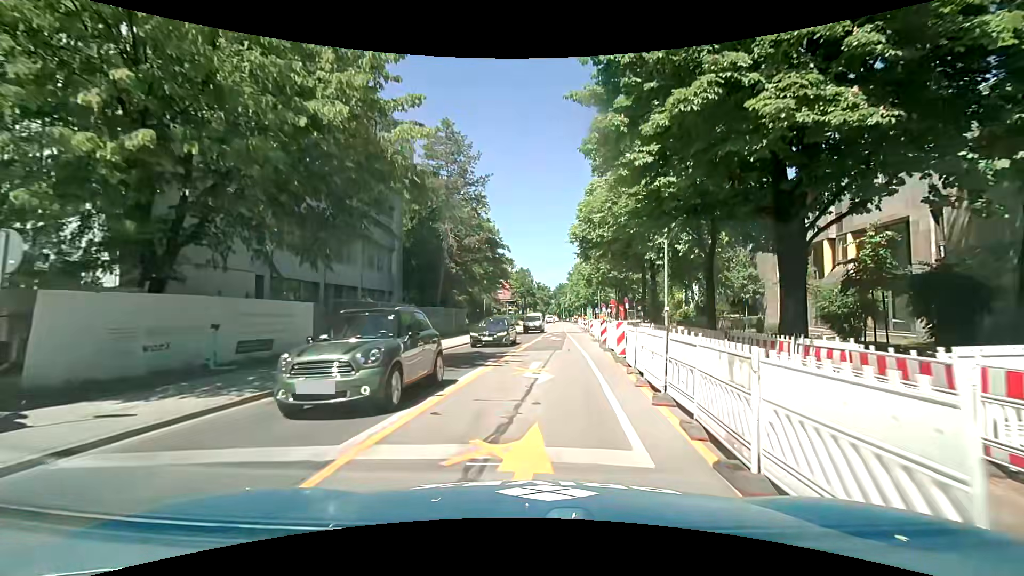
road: secondary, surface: asphalt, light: Day
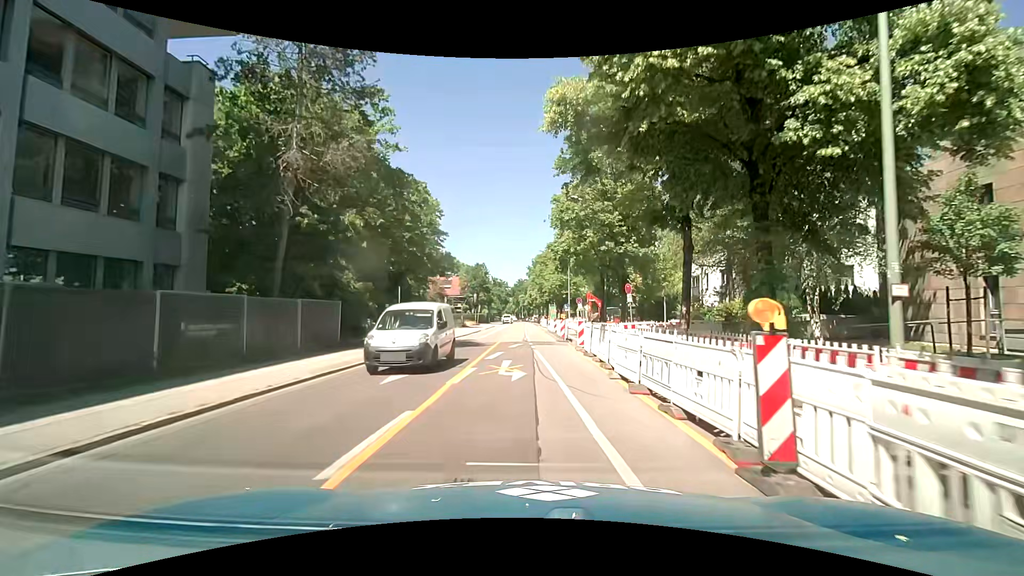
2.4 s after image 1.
(+0.9, +19.9) m; +5°
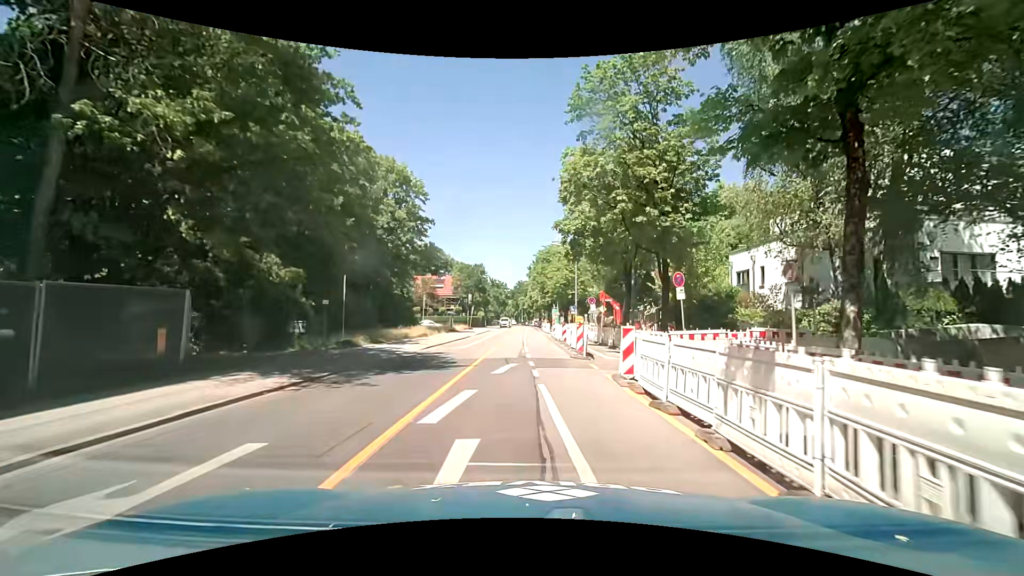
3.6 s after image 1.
(+0.1, +9.9) m; -1°
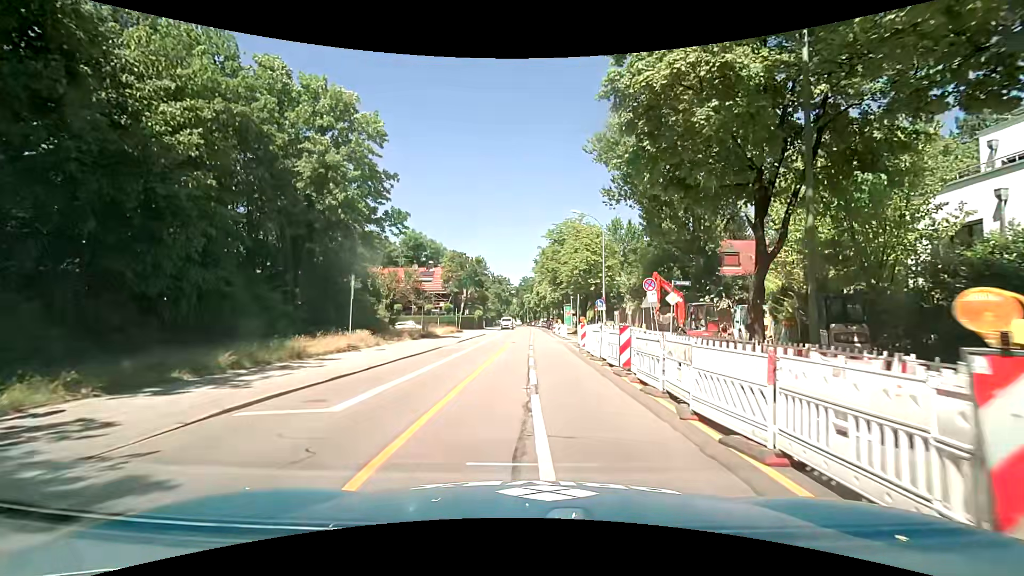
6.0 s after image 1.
(+0.2, +16.9) m; 0°
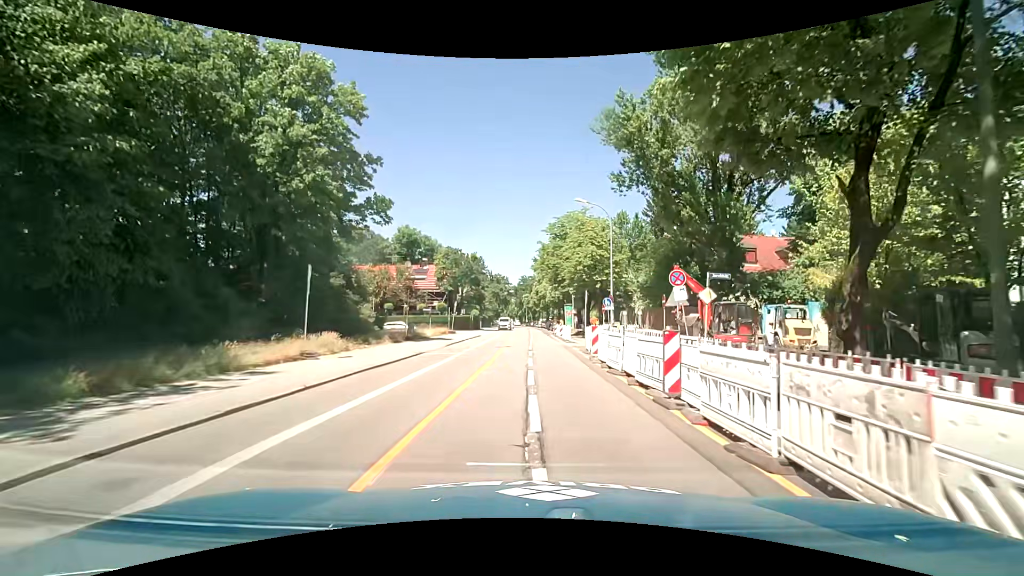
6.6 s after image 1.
(0.0, +4.3) m; +1°
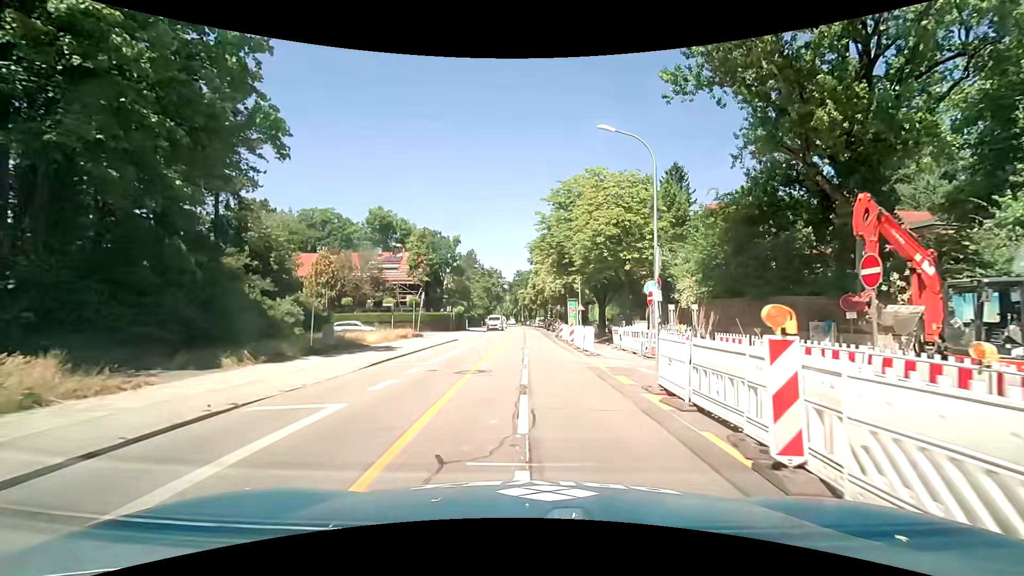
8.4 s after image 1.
(-0.1, +13.8) m; +1°
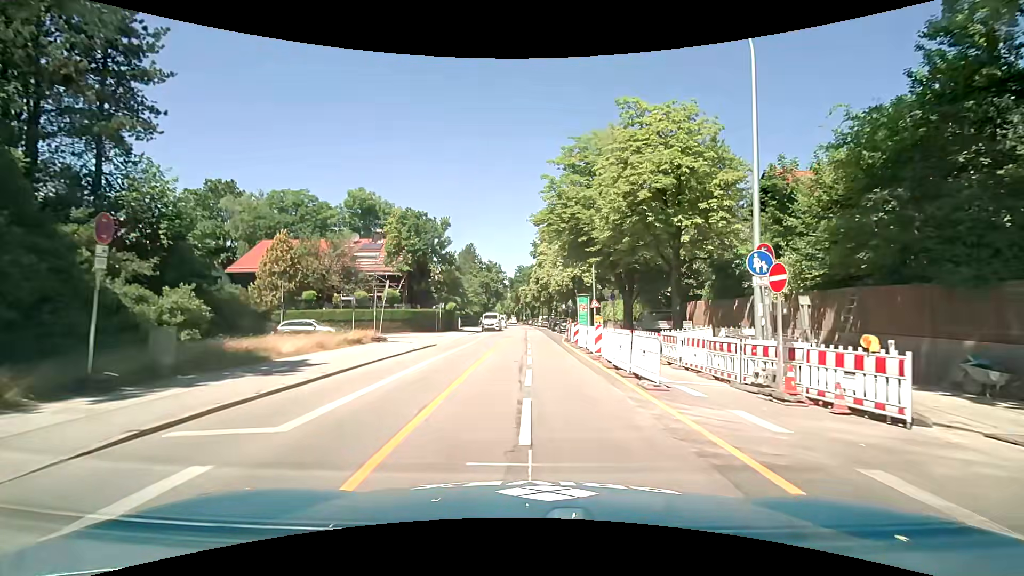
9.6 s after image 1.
(-0.1, +9.7) m; 0°
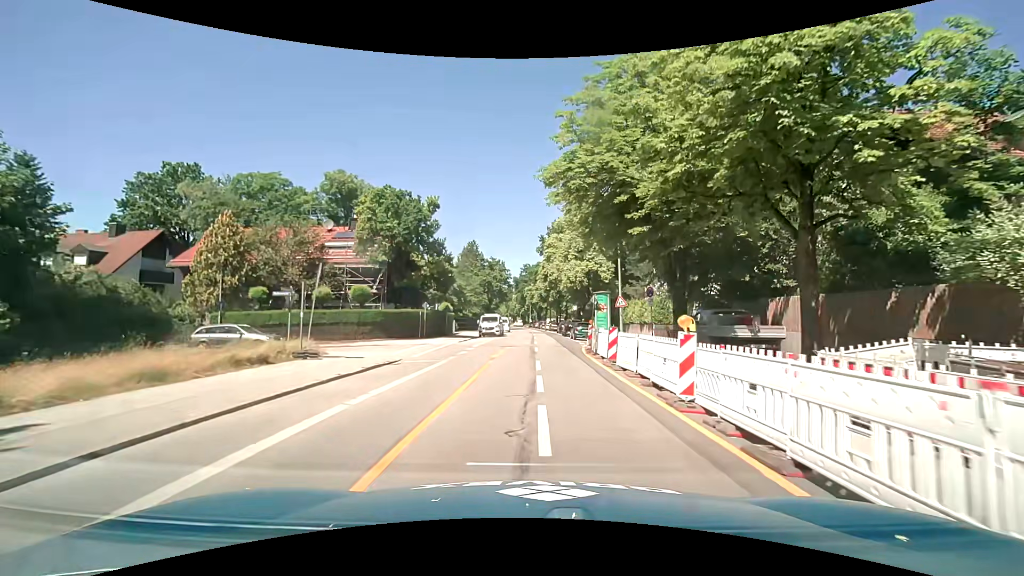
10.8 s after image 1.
(-0.1, +9.3) m; -1°
(0, +10) (0, +20) (+1, +30) (+1, +40) (+2, +50) (+2, +60) (+2, +70) (+1, +80) (+1, +90) (0, +100) m
